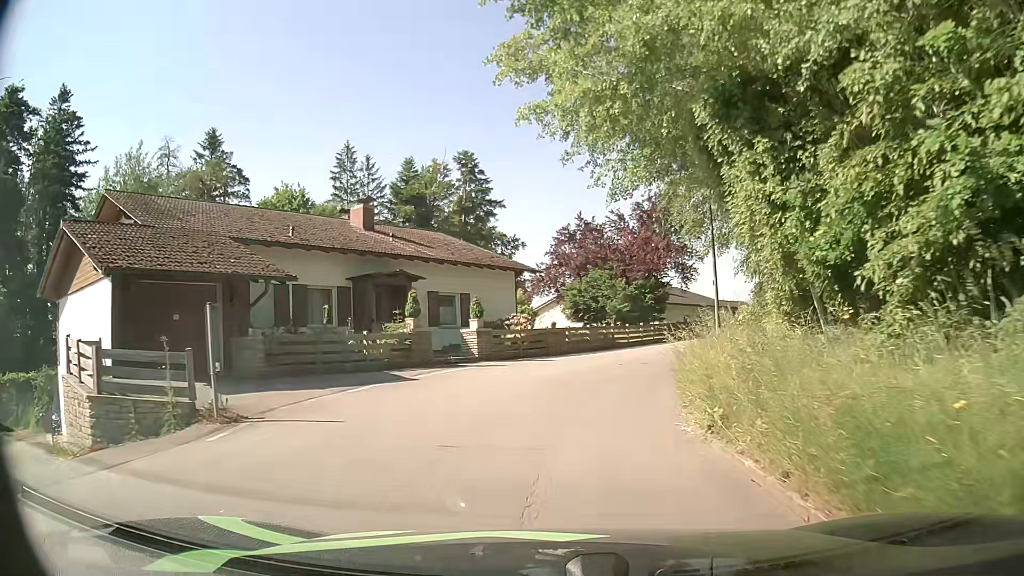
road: residential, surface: asphalt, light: Day
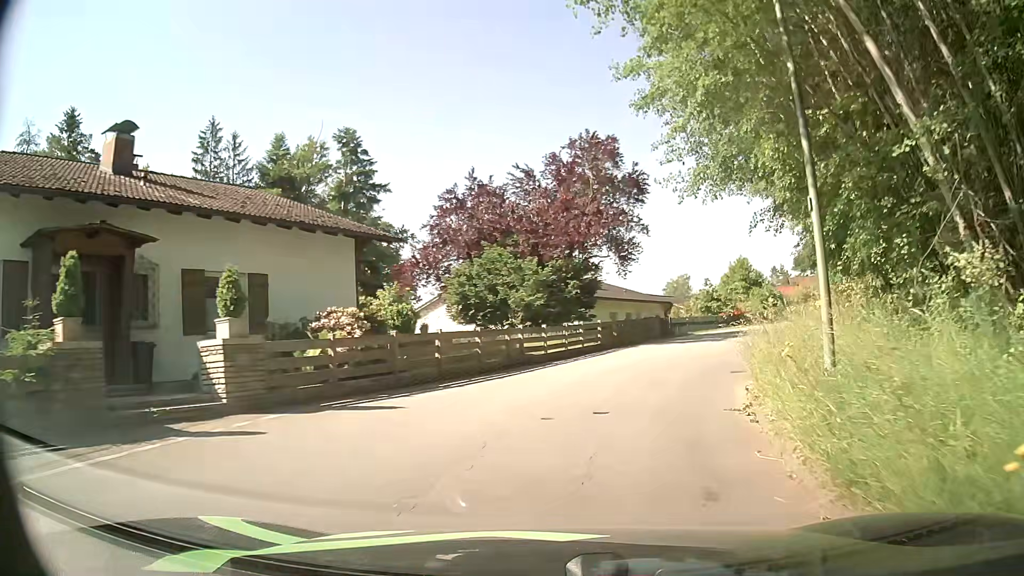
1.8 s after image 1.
(+0.7, +12.2) m; +9°
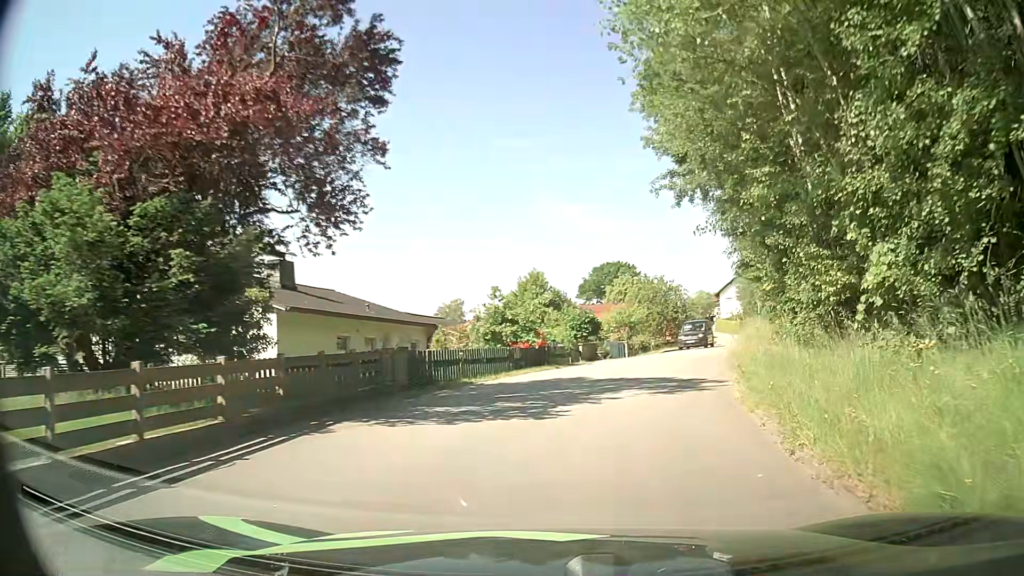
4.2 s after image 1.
(+2.2, +15.6) m; +18°
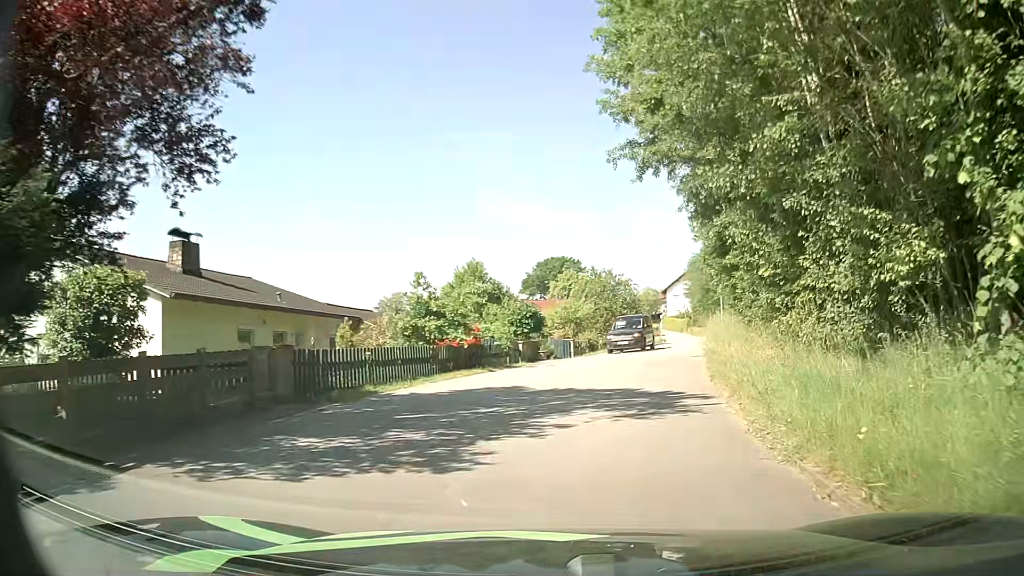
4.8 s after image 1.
(+0.2, +4.0) m; +6°
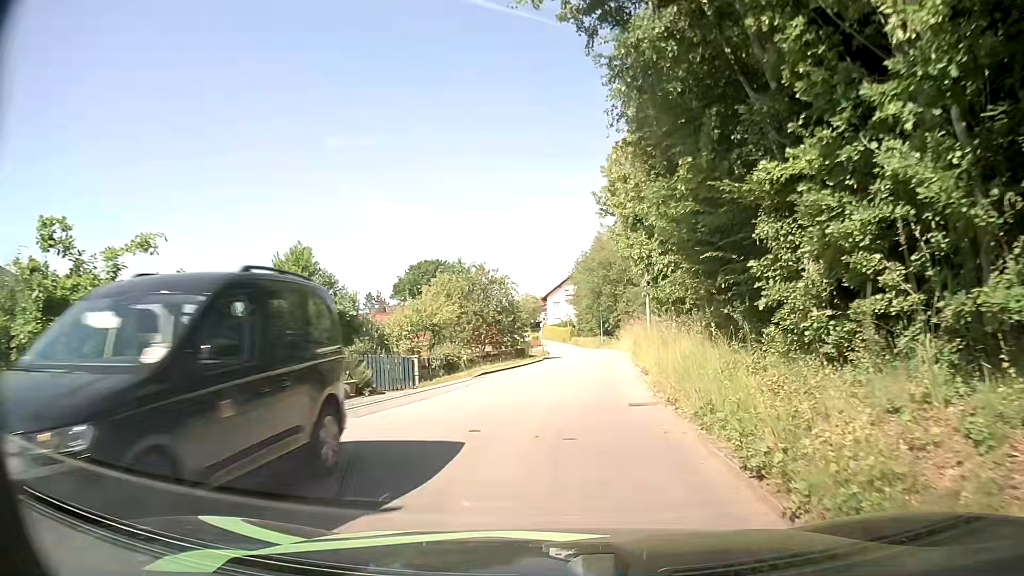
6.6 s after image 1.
(+1.2, +12.2) m; +10°
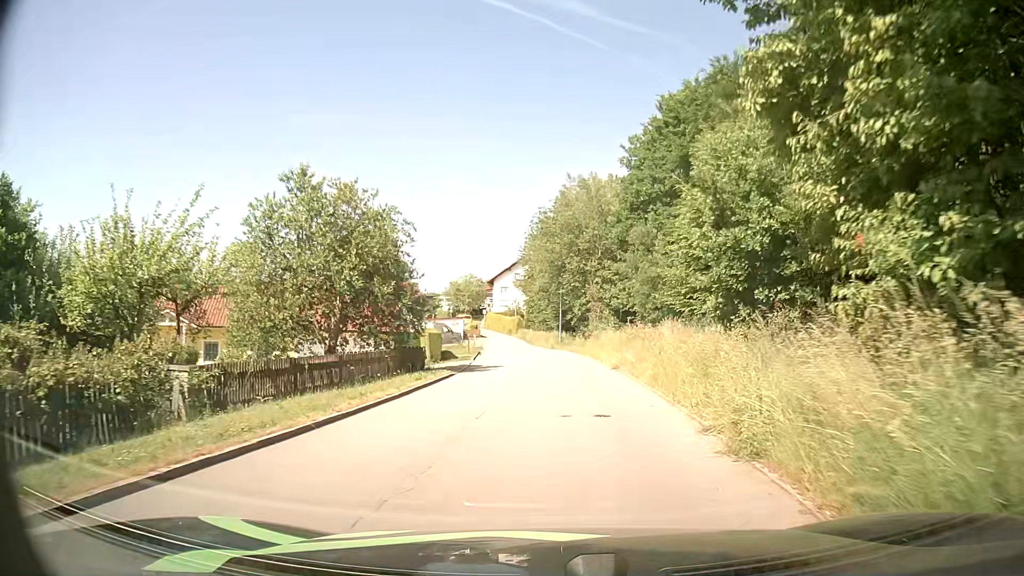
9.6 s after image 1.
(+1.0, +22.2) m; +3°
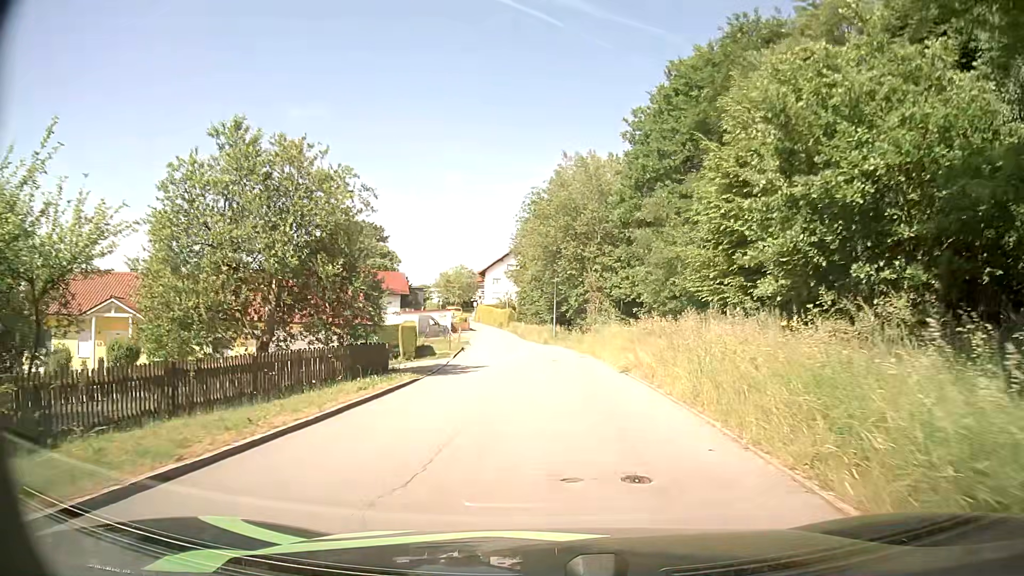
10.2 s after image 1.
(+0.1, +4.9) m; +1°
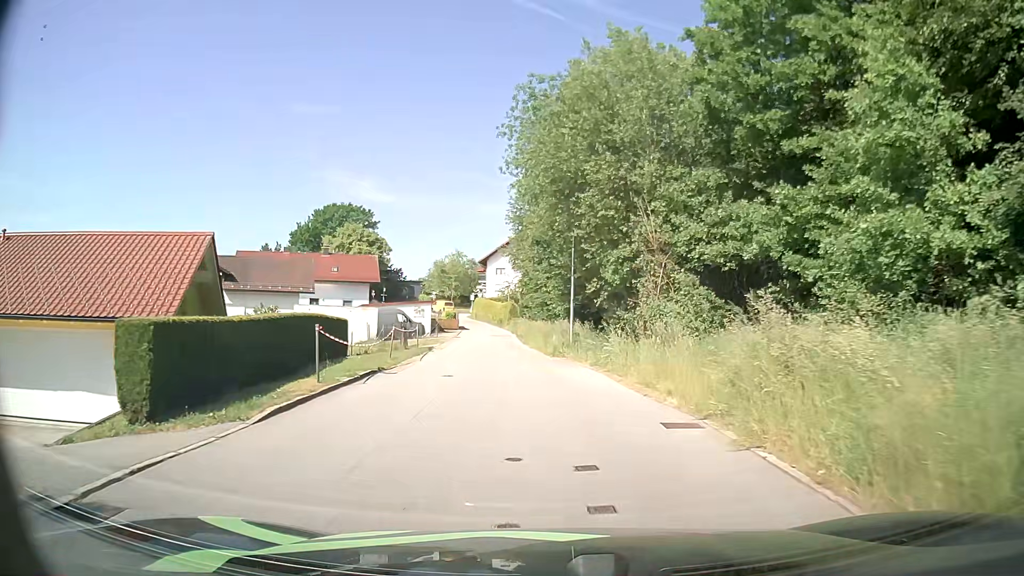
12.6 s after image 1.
(+0.2, +20.2) m; 0°
(0, +10) (-1, +20) (-2, +30) (-3, +40) (-4, +50) (-5, +60) (-7, +70) (-9, +79) (-12, +89) (-16, +98) m
